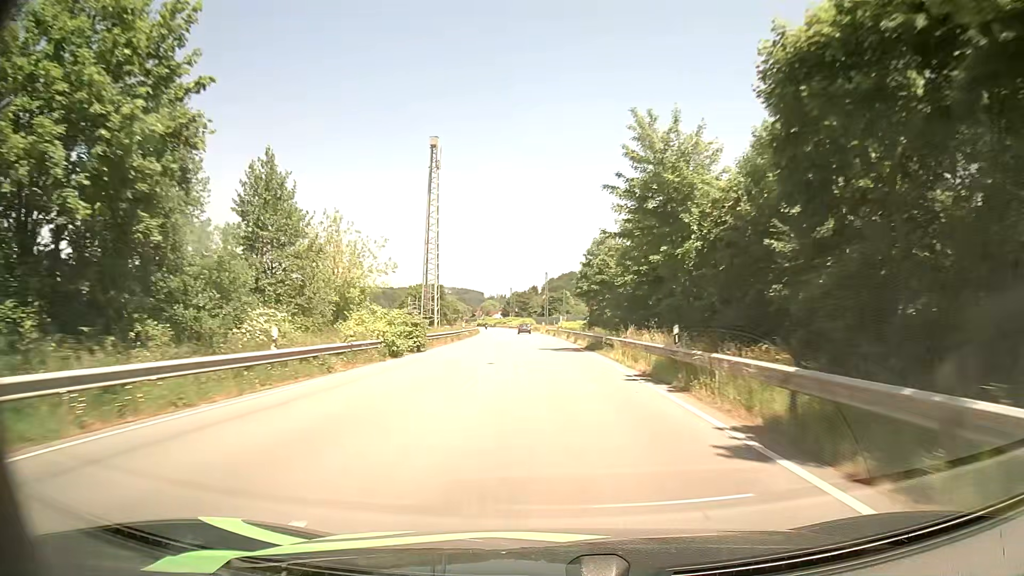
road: primary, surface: asphalt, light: Day
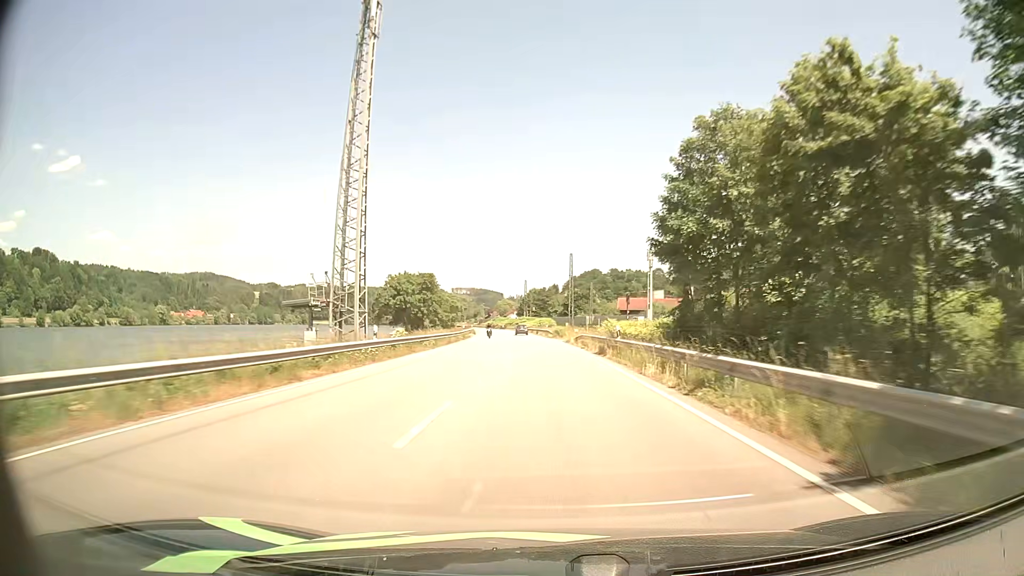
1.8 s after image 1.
(-0.9, +41.3) m; -2°
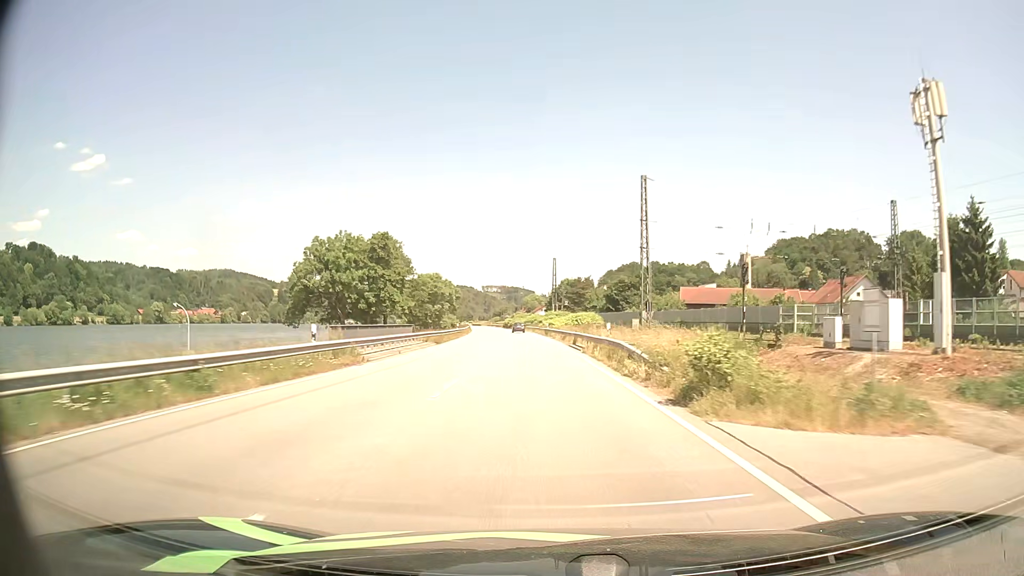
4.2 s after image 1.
(-1.0, +55.0) m; -2°
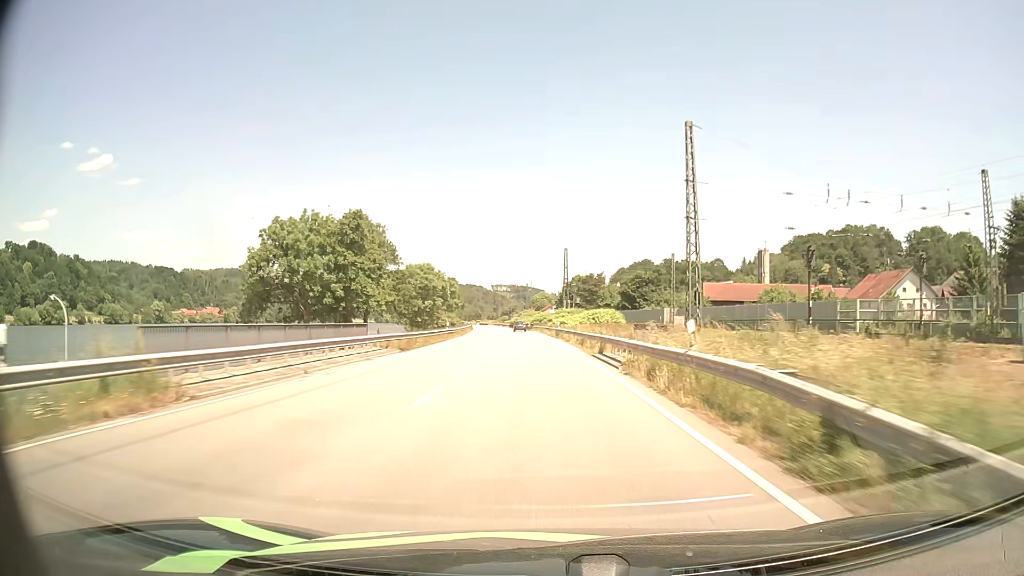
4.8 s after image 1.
(-0.1, +13.9) m; -1°
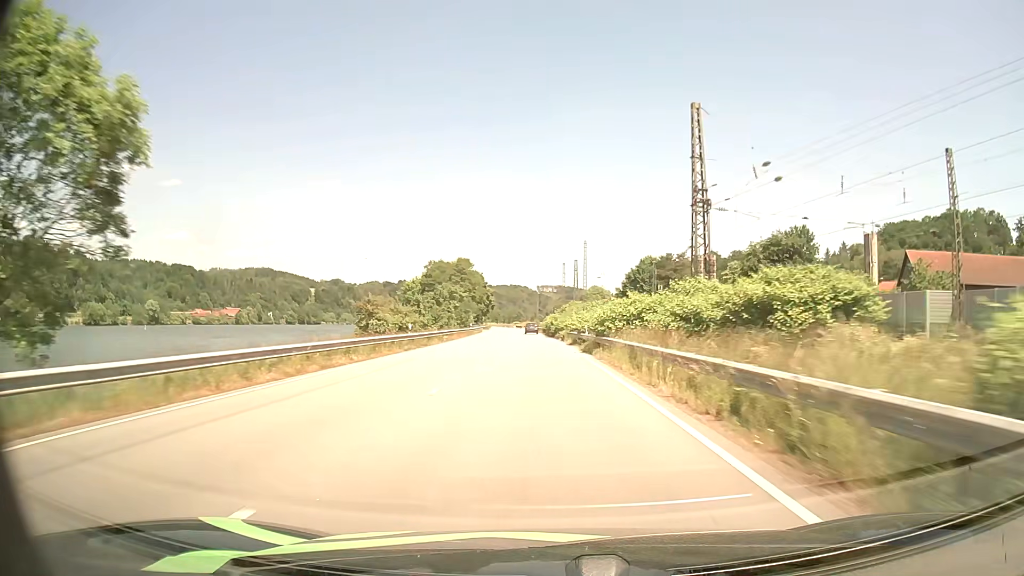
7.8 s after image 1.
(-2.5, +70.5) m; -4°
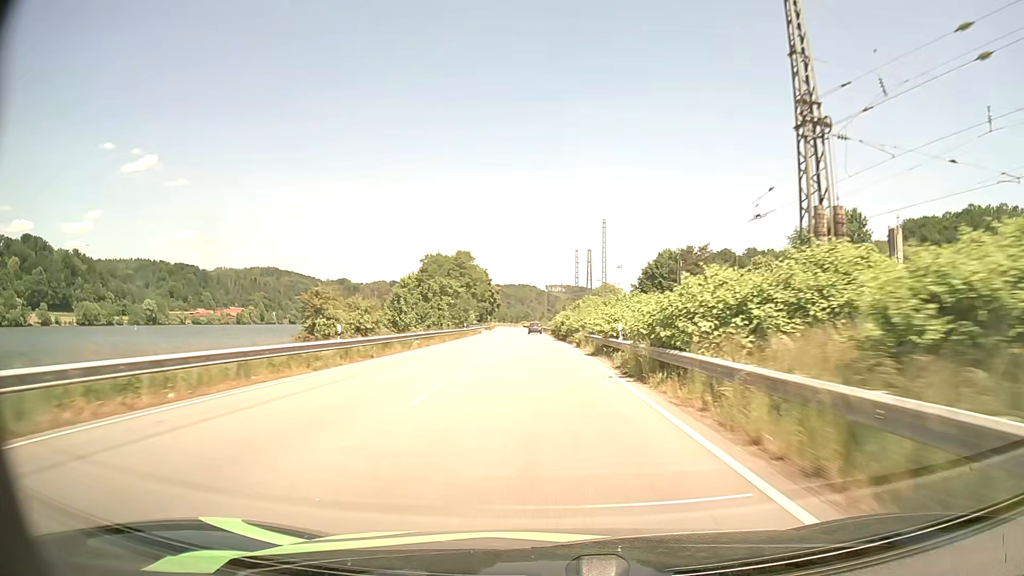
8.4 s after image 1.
(-0.1, +14.0) m; -1°
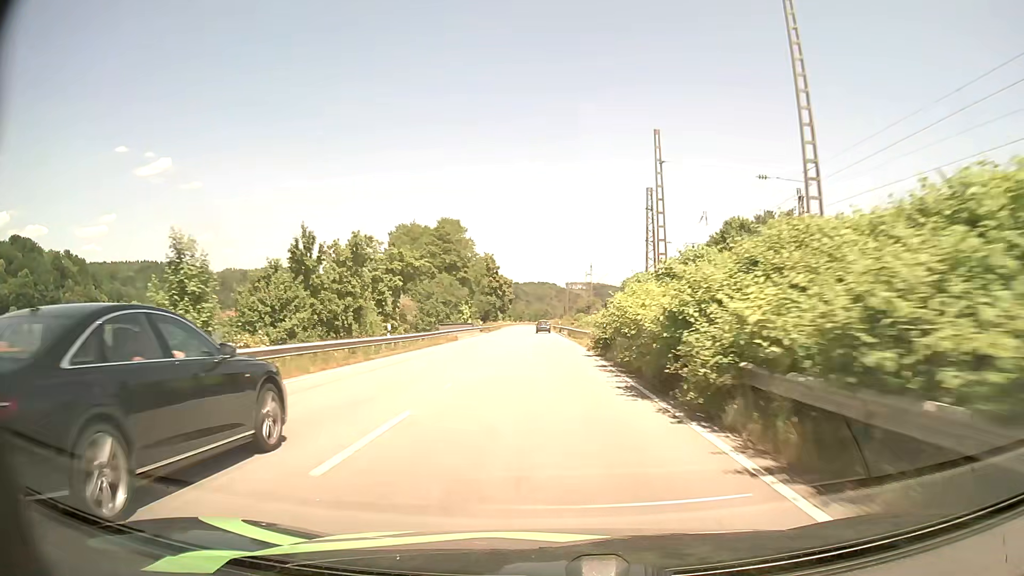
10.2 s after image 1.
(-0.6, +40.9) m; -2°
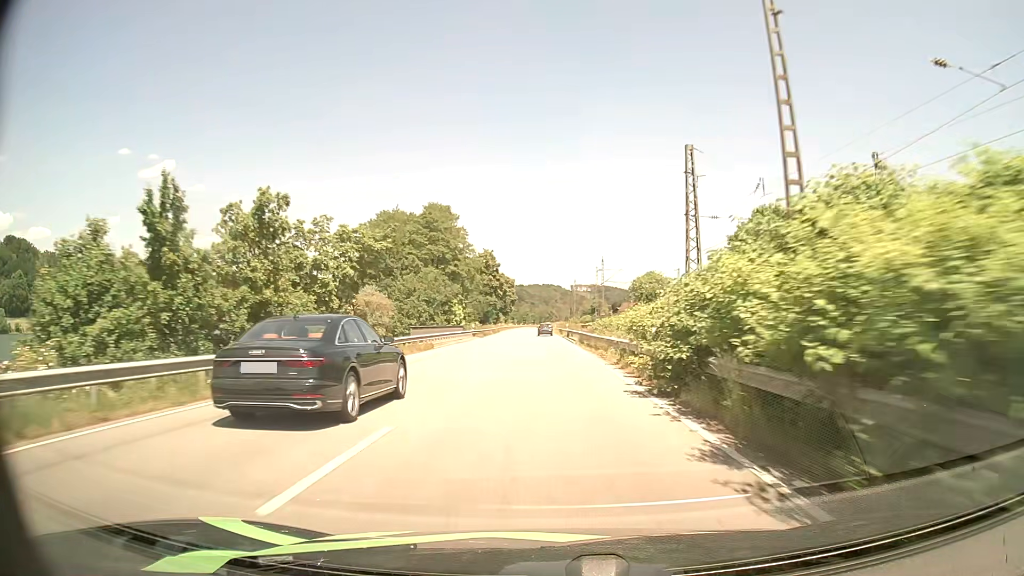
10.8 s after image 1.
(-0.1, +13.3) m; -1°
(0, +10) (0, +20) (0, +30) (0, +40) (0, +50) (-1, +60) (-1, +70) (-1, +80) (-1, +90) (-2, +100) m
